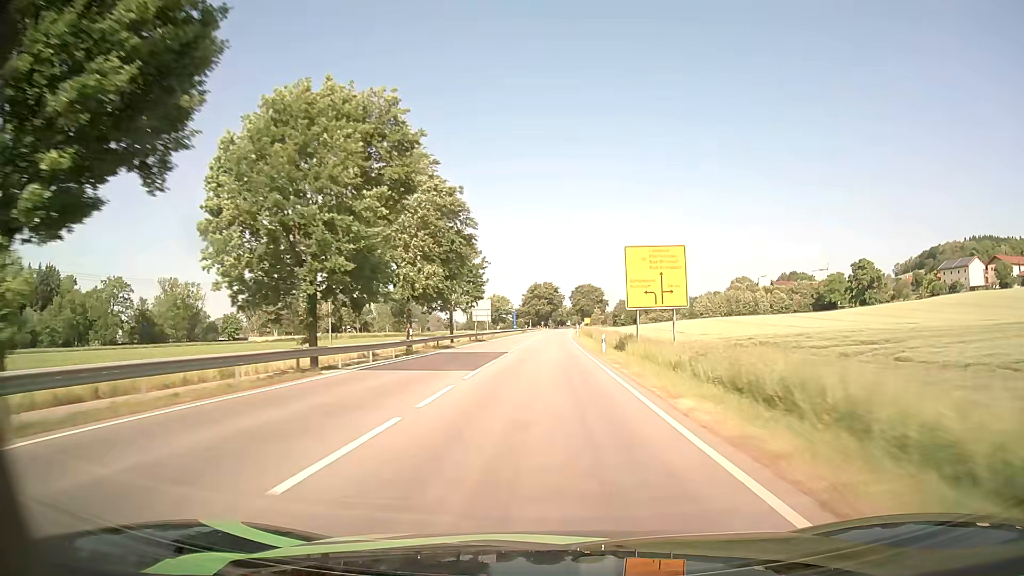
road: primary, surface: asphalt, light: Day
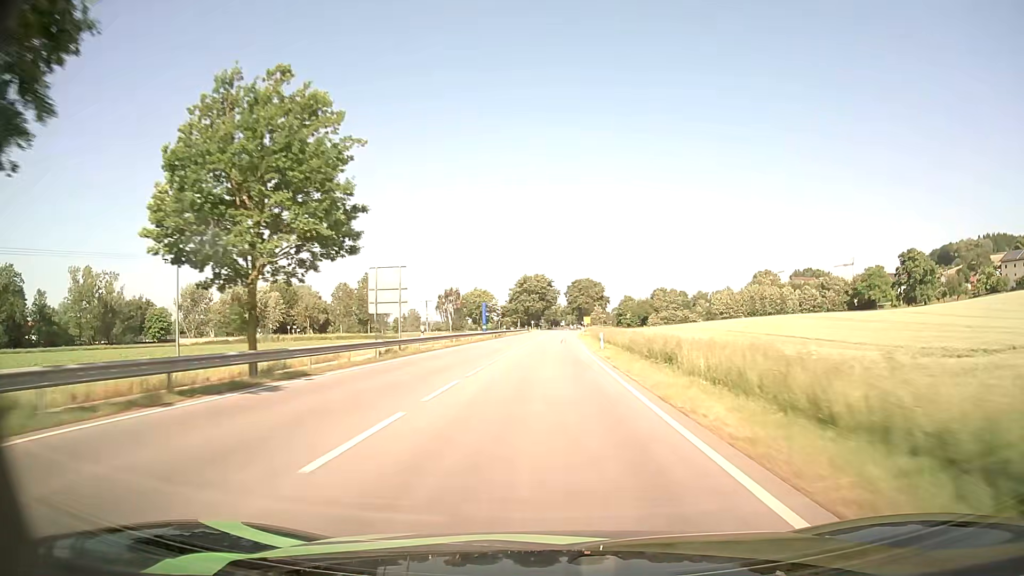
(+0.3, +47.1) m; +1°
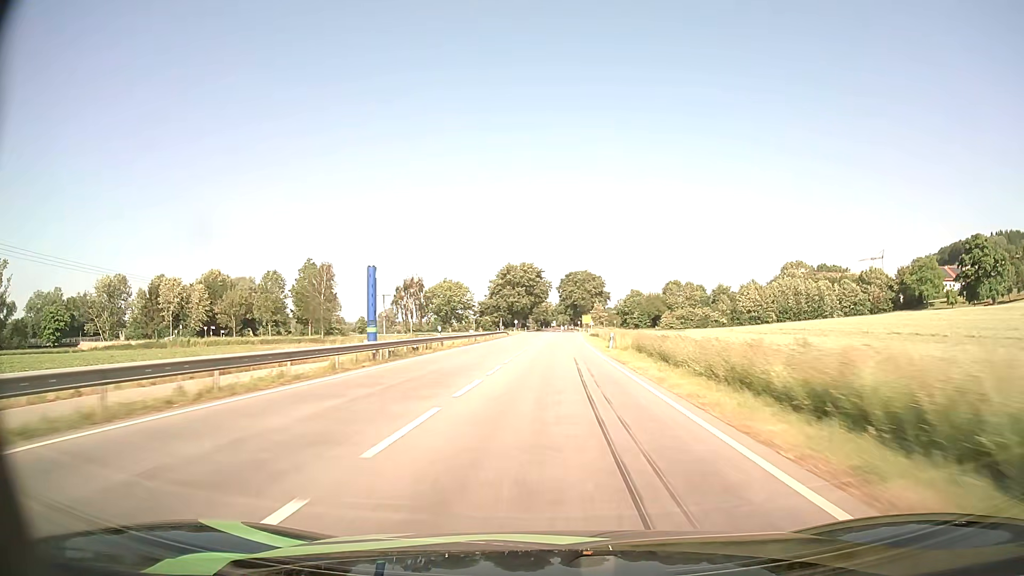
(+0.1, +46.9) m; +1°
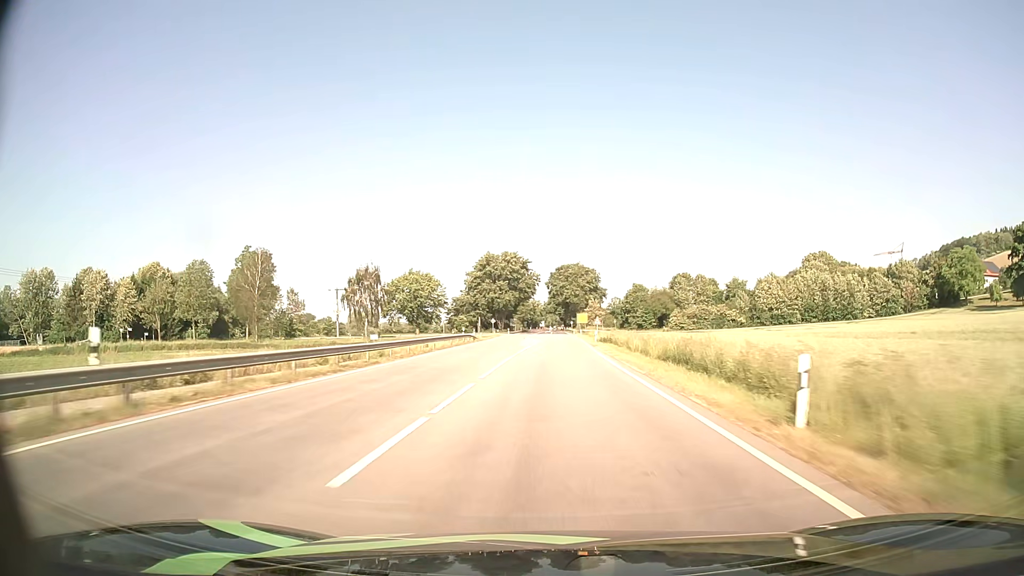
(+0.3, +31.2) m; +1°
(0, +10) (0, +20) (0, +30) (0, +40) (+1, +50) (+1, +60) (+1, +70) (+1, +80) (+2, +90) (+2, +100) m
